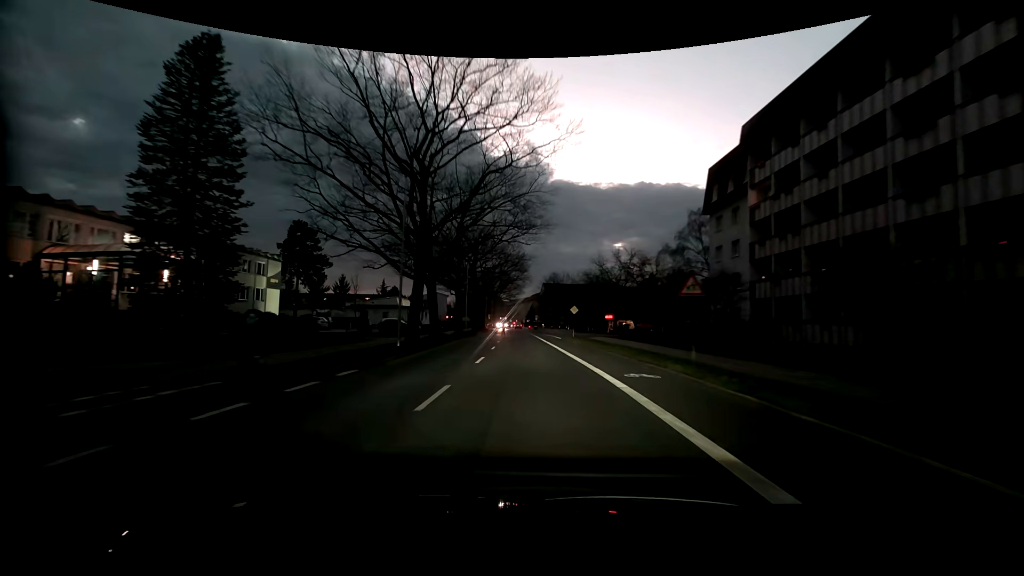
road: tertiary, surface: asphalt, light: Dusk
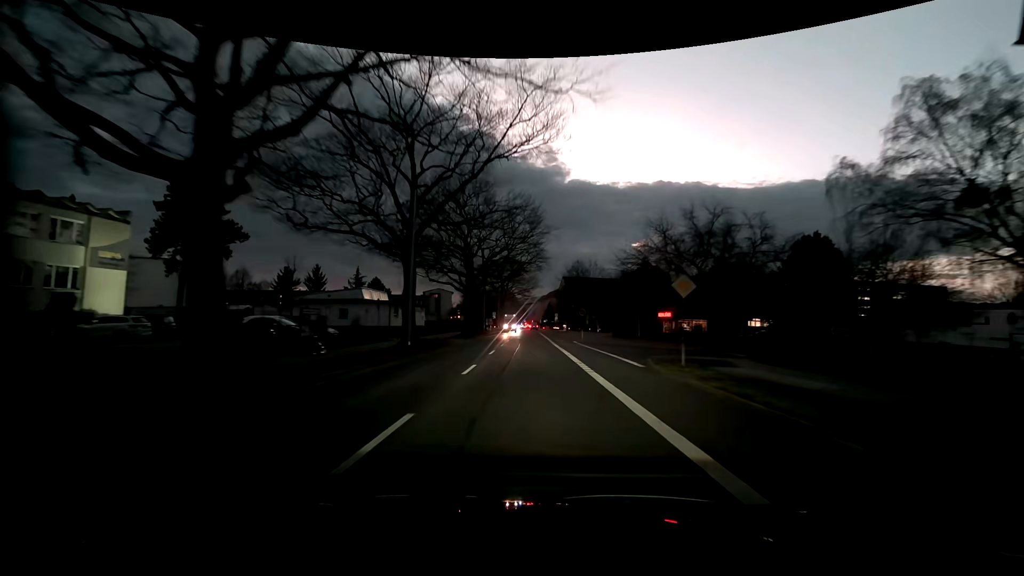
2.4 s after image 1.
(-0.3, +30.3) m; -1°
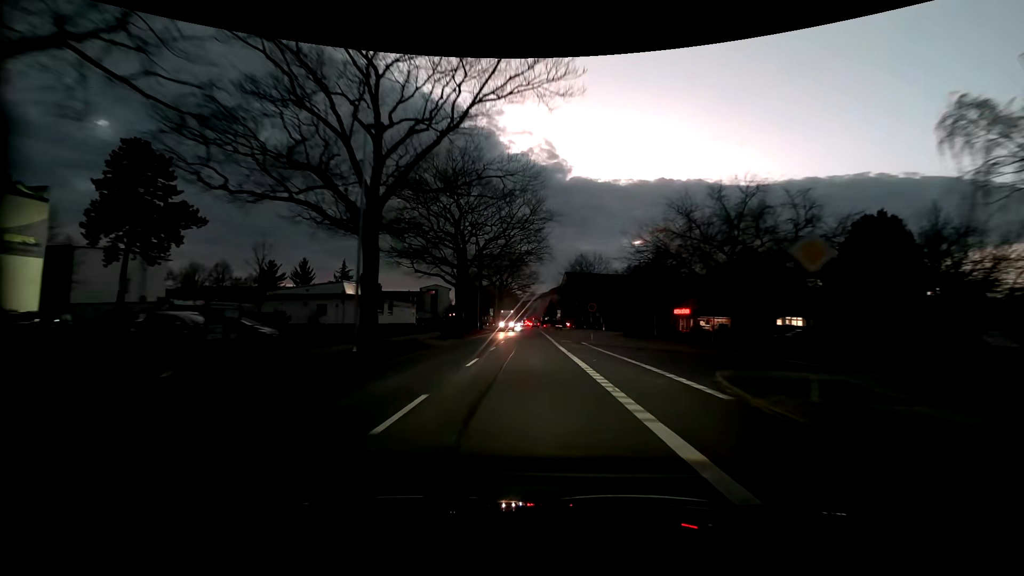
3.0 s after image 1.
(-0.1, +7.5) m; -1°
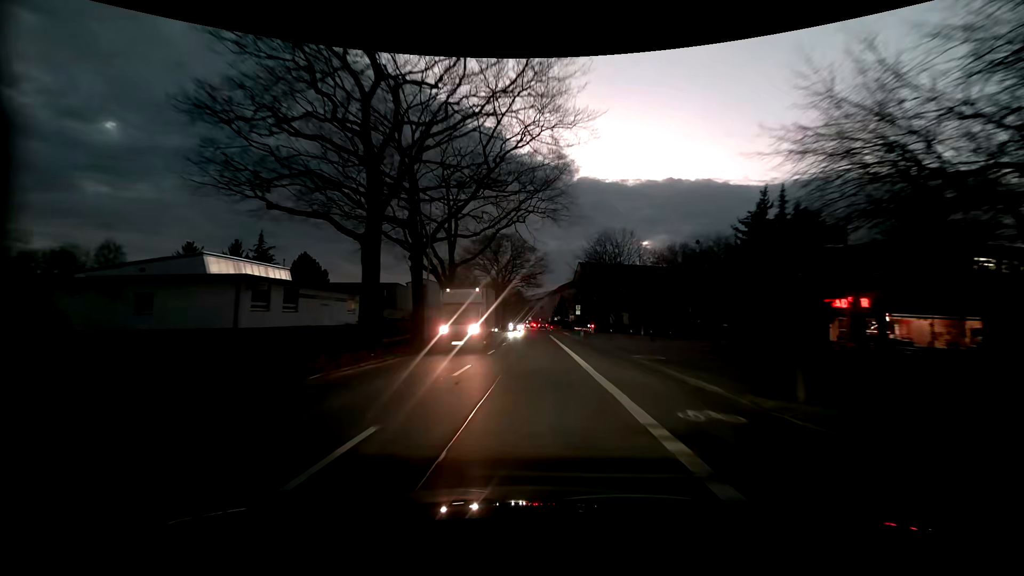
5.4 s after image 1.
(+0.1, +29.9) m; 0°
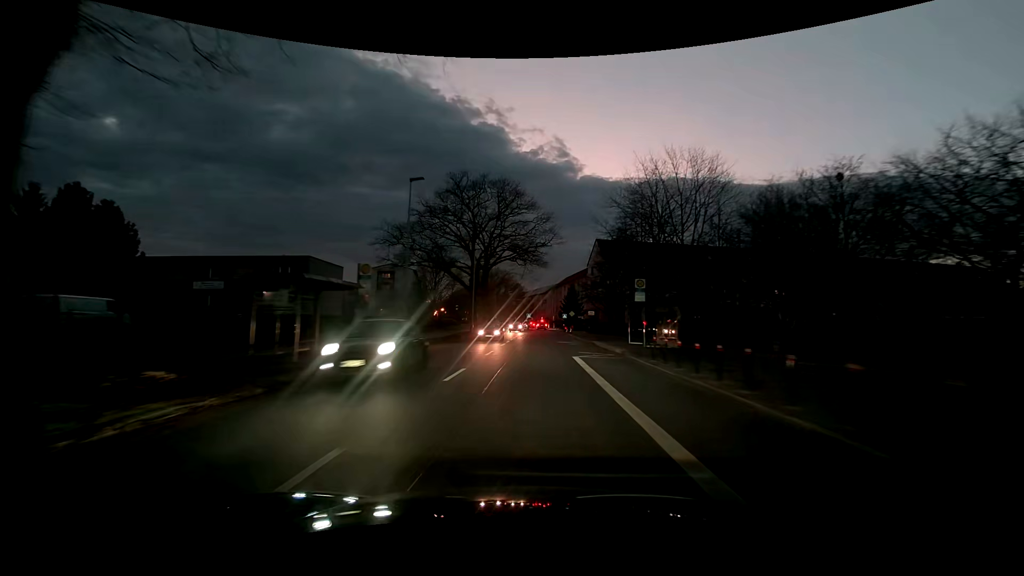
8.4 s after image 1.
(0.0, +37.3) m; 0°
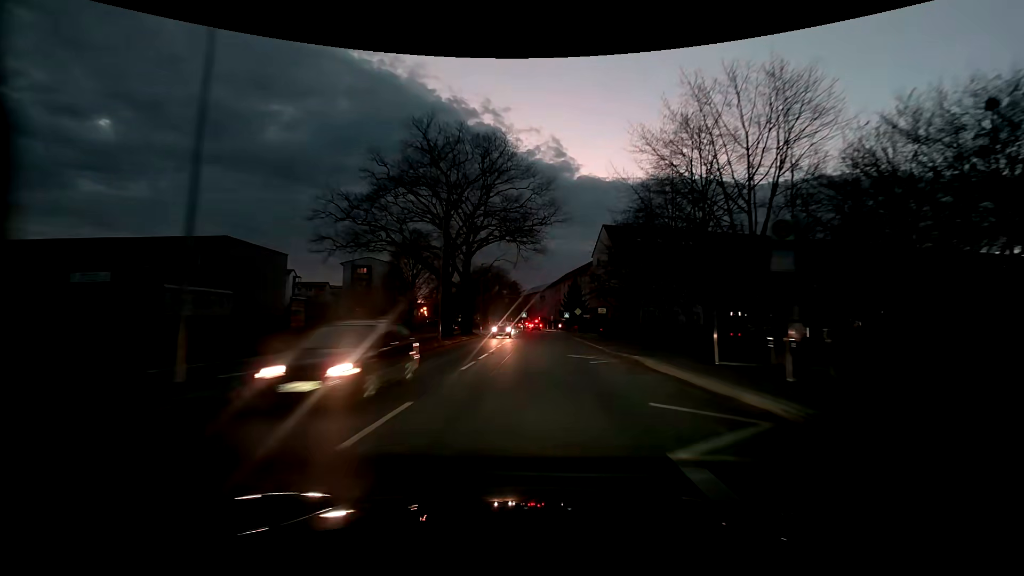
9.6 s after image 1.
(-0.1, +14.9) m; 0°
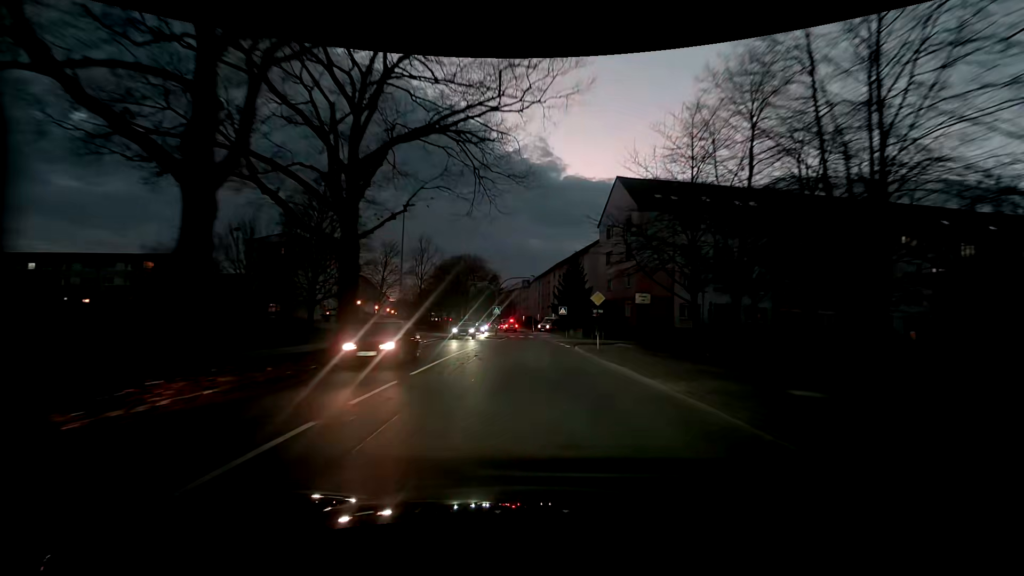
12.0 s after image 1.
(+0.6, +28.6) m; +2°
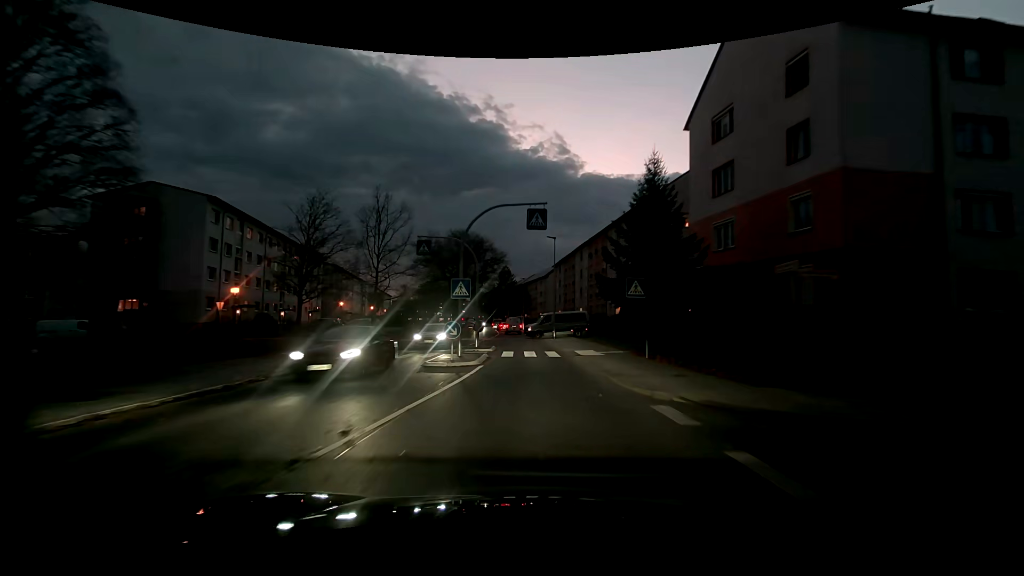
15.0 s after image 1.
(-0.3, +31.3) m; -1°
(0, +10) (0, +20) (-1, +30) (-1, +40) (-2, +50) (-3, +60) (-5, +70) (-6, +80) (-8, +90) (-9, +99) m
